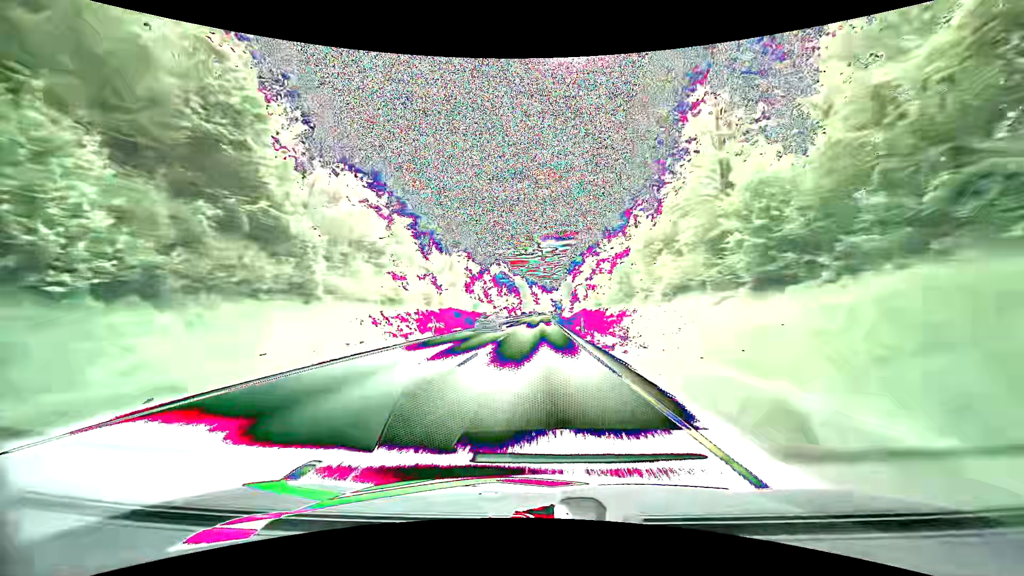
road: primary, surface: asphalt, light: Day
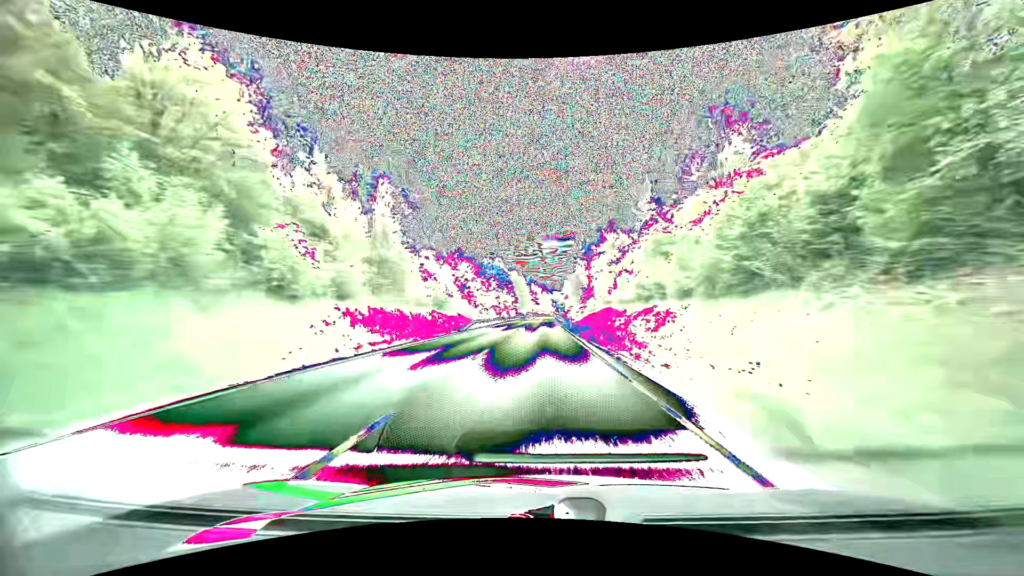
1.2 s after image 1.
(0.0, +33.8) m; 0°
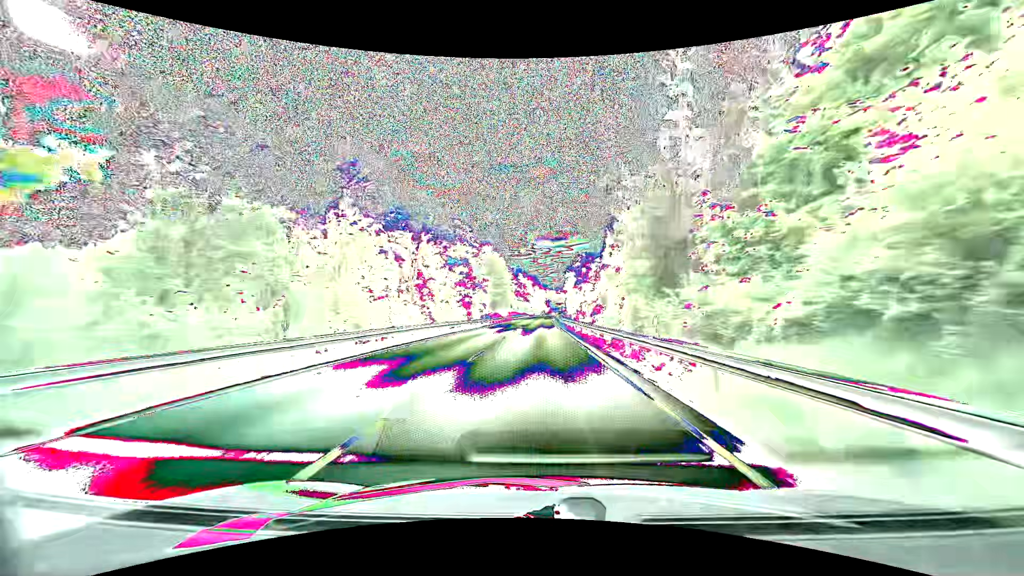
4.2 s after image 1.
(+0.7, +84.2) m; +1°
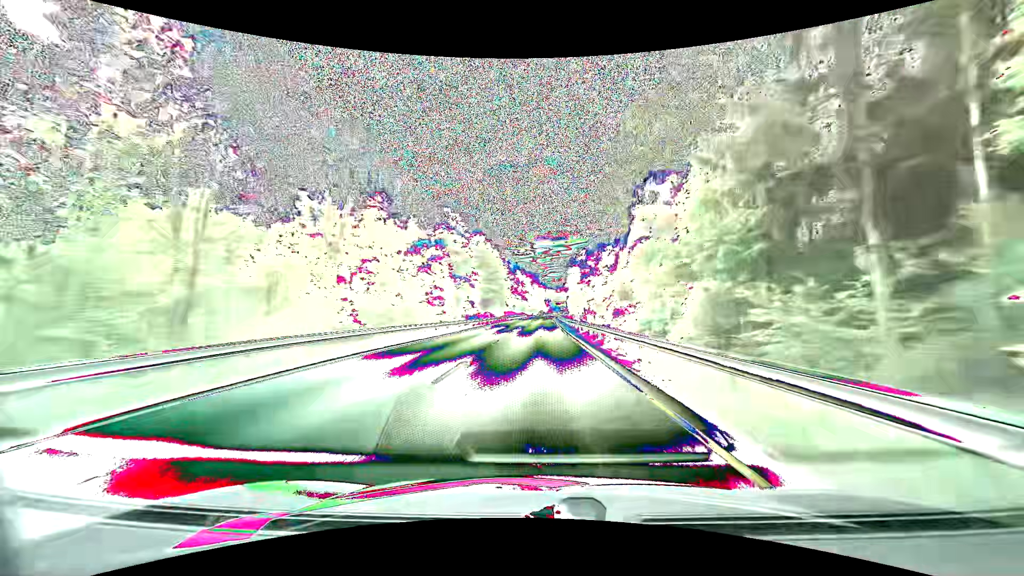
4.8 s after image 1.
(0.0, +16.8) m; 0°
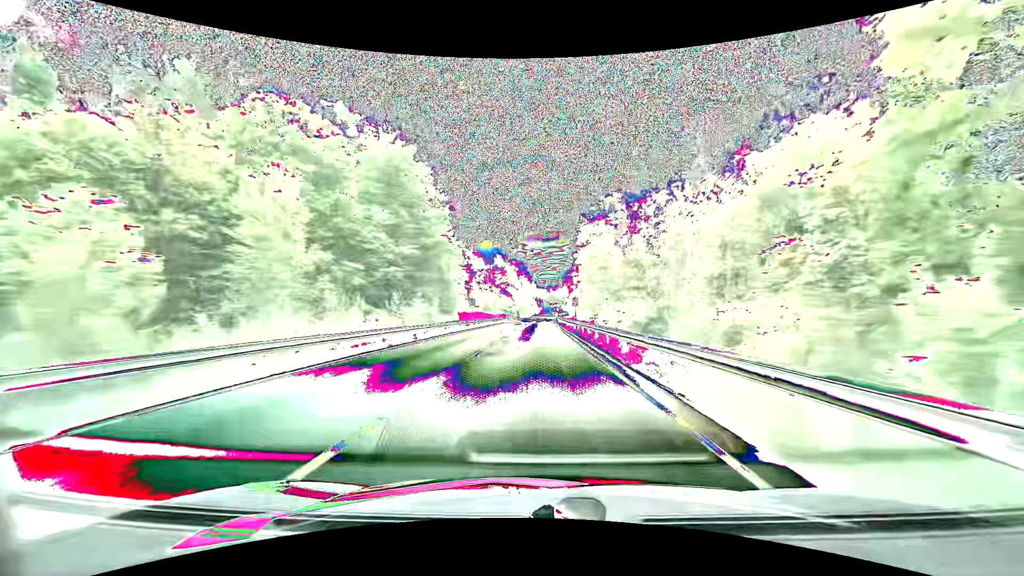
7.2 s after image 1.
(+0.6, +67.1) m; +1°
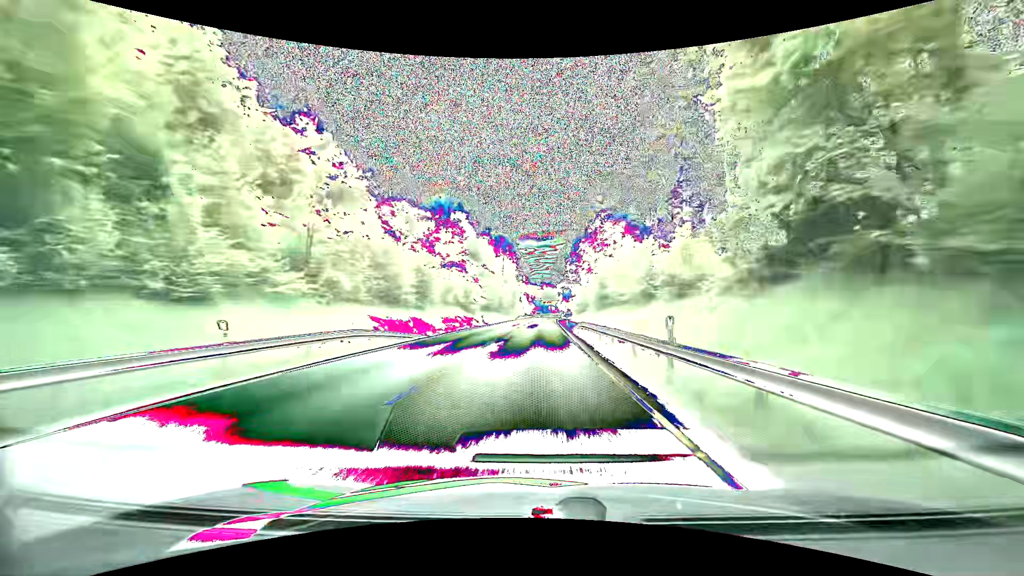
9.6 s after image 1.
(+0.6, +66.8) m; +1°
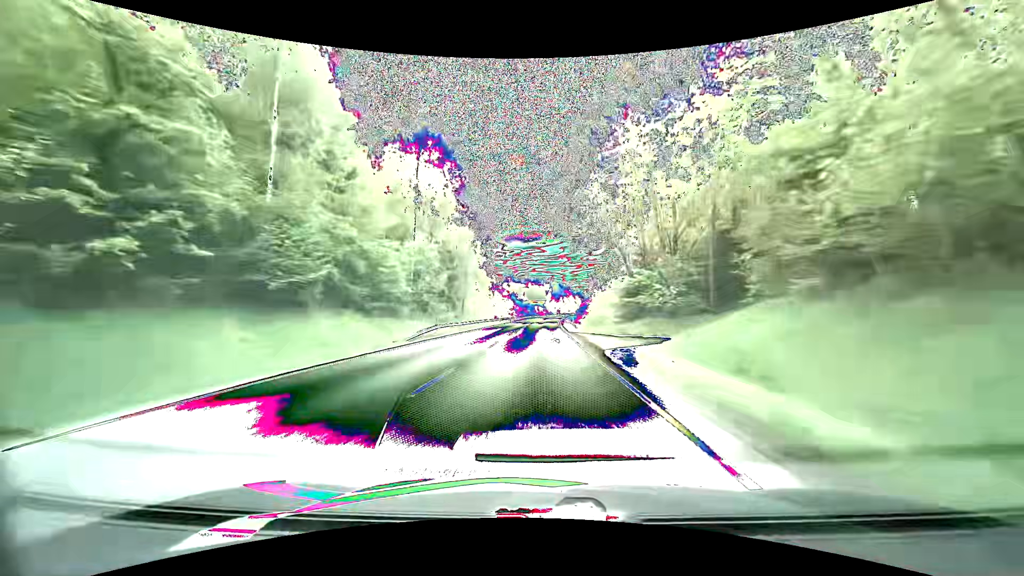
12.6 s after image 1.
(+0.7, +83.0) m; +2°
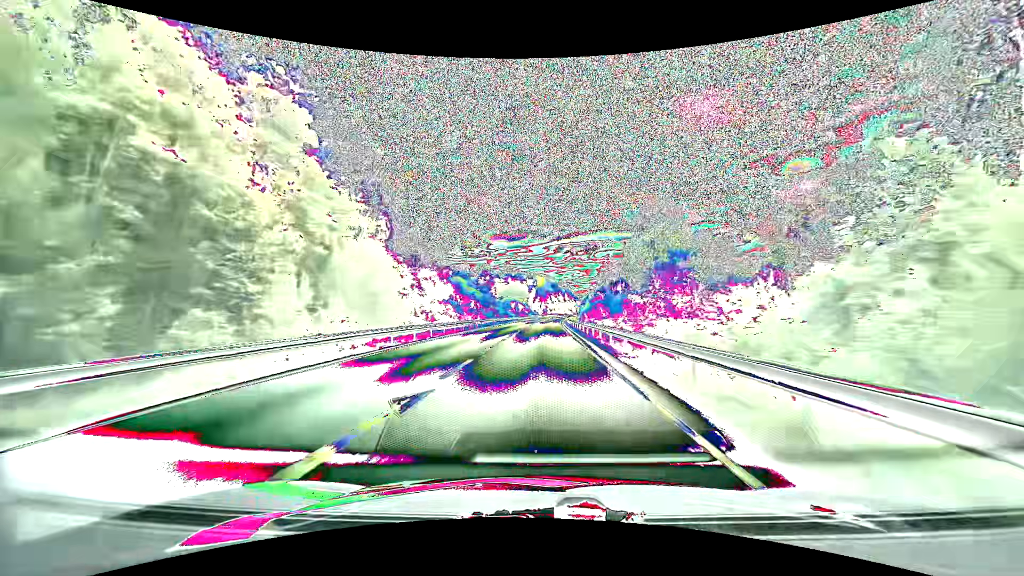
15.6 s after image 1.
(+1.1, +82.3) m; +2°
(0, +10) (0, +20) (0, +30) (0, +40) (+1, +50) (+1, +60) (+1, +70) (+1, +80) (+2, +90) (+2, +100) m
